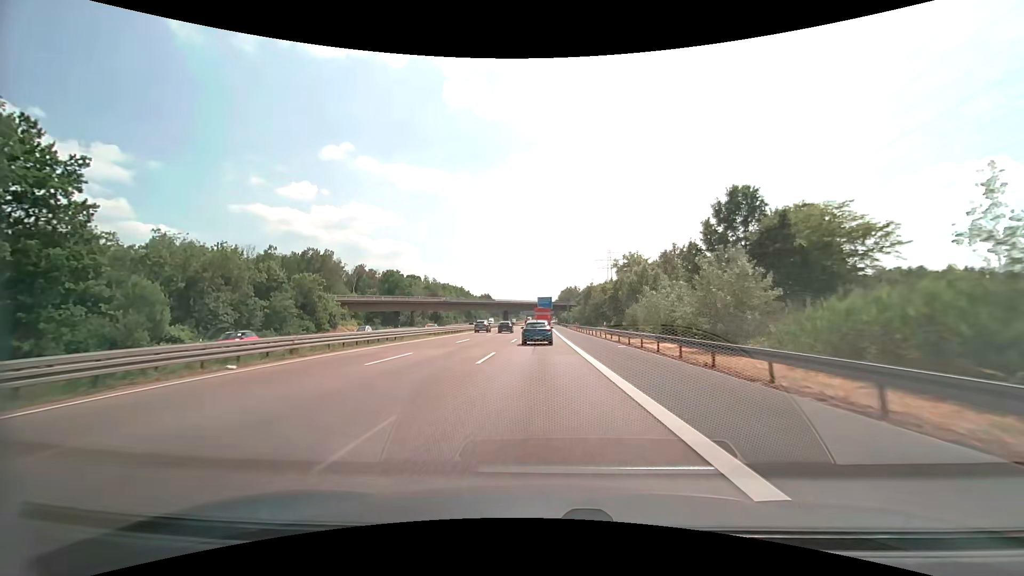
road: motorway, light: Day
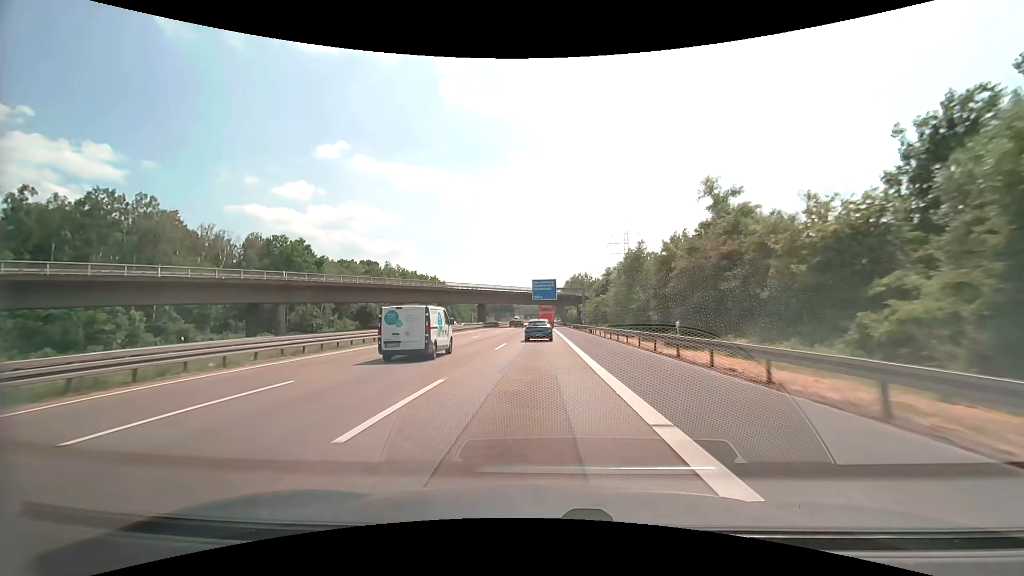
(+0.2, +64.8) m; 0°
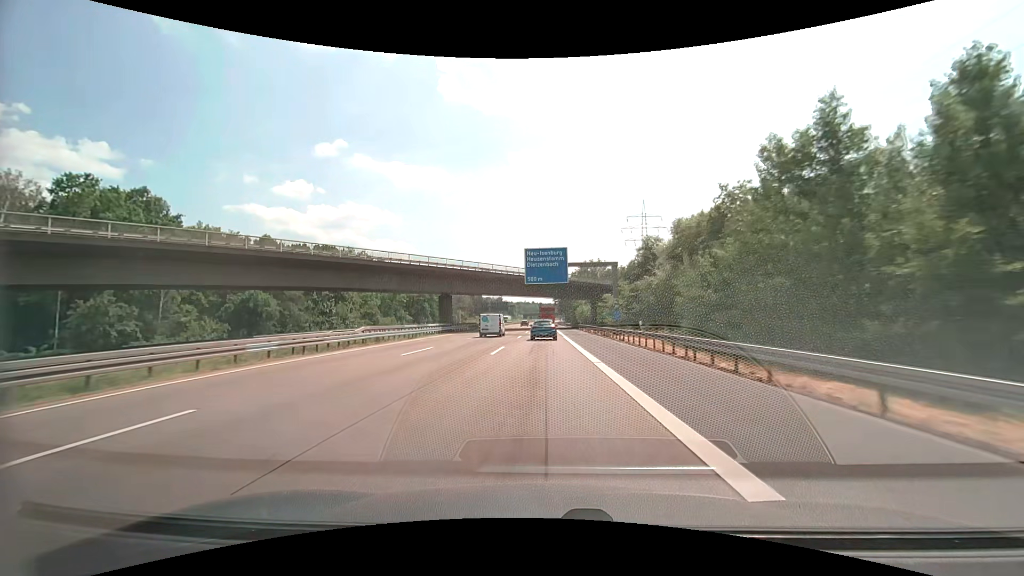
(0.0, +39.8) m; 0°
(0, +10) (0, +20) (0, +30) (0, +40) (0, +50) (0, +60) (0, +70) (0, +80) (0, +90) (0, +100) m
